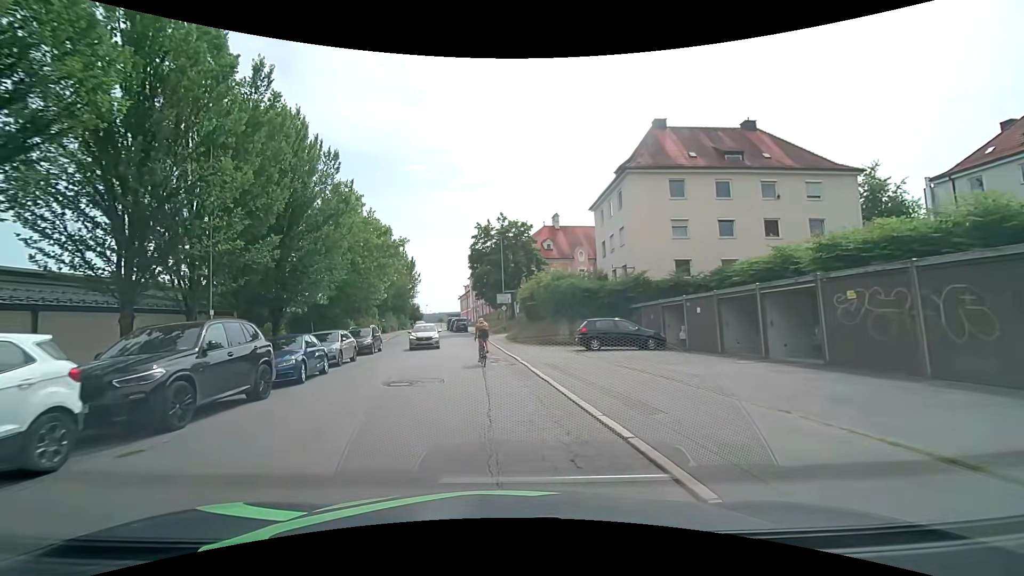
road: tertiary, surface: asphalt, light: Day
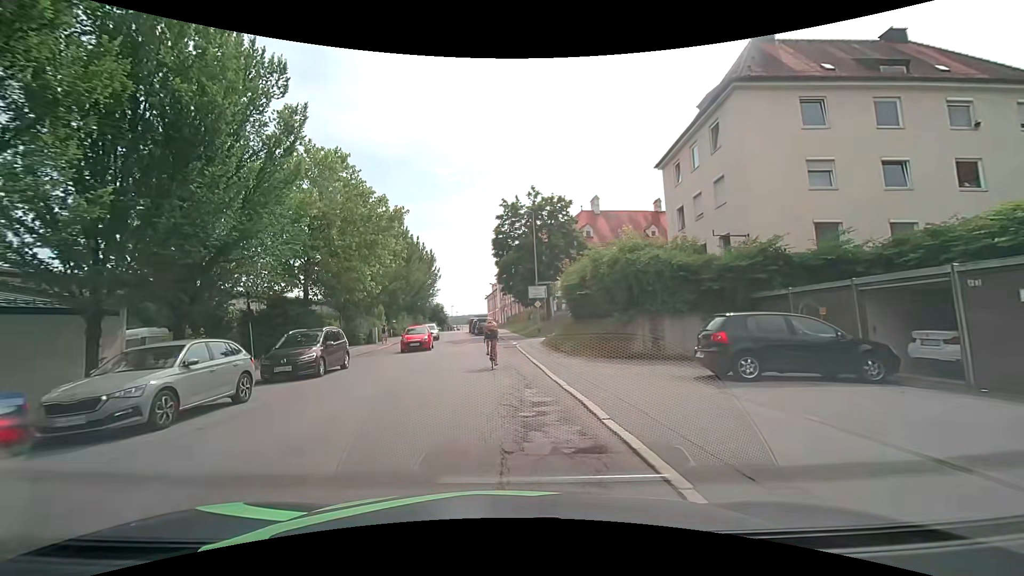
(-0.3, +12.0) m; -3°
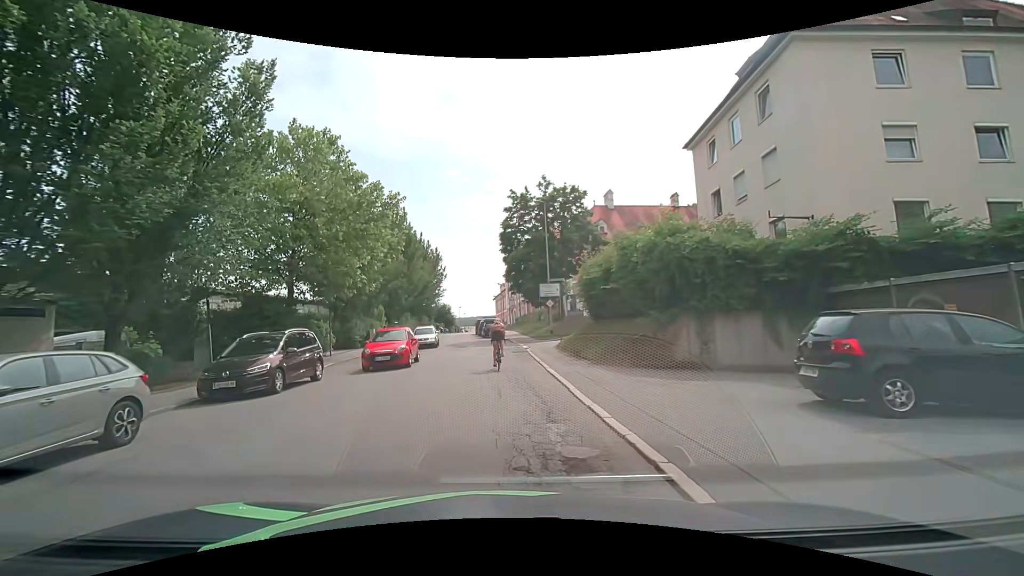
(0.0, +3.7) m; 0°
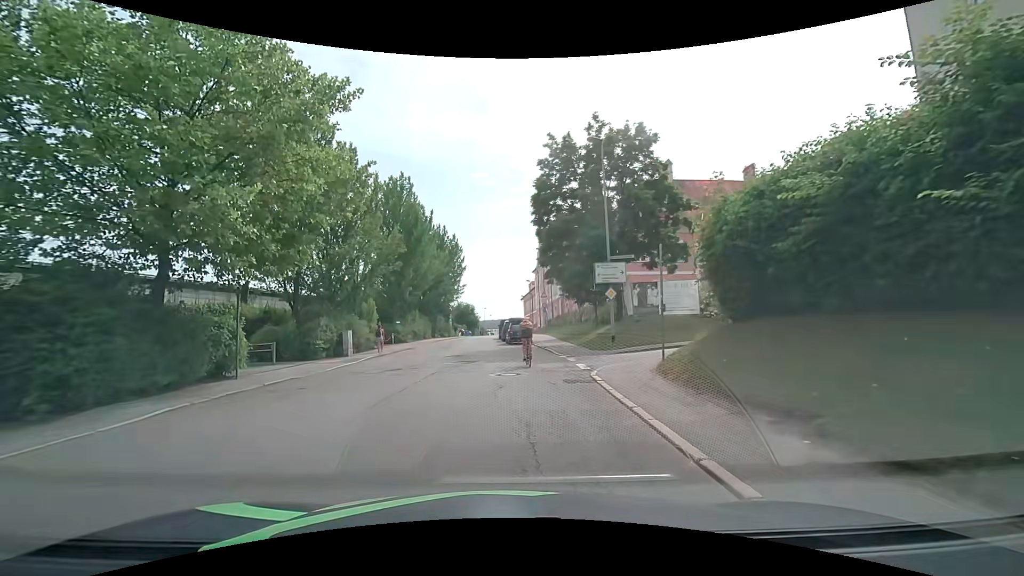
(-0.5, +13.2) m; -4°
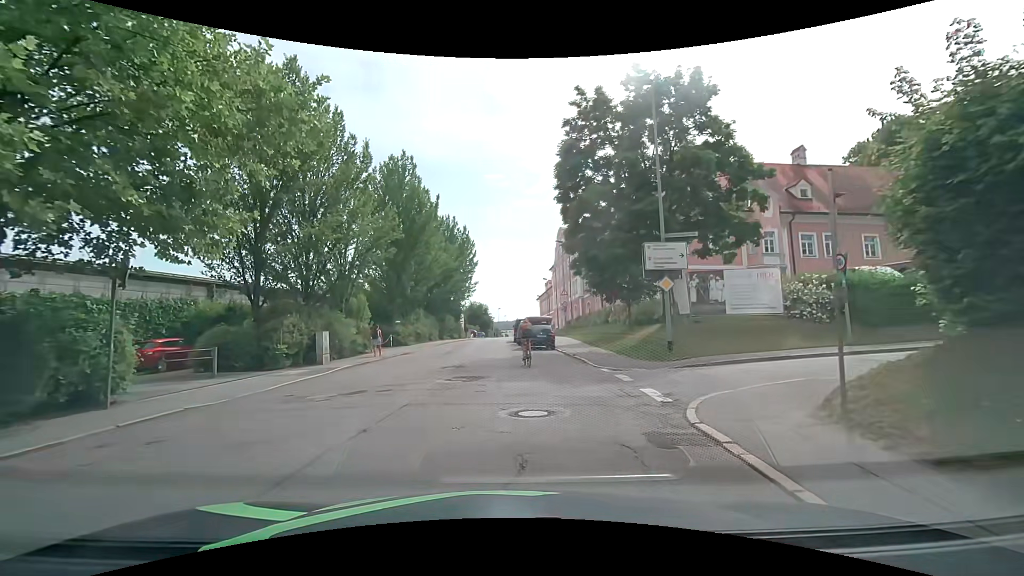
(-0.1, +6.2) m; -1°
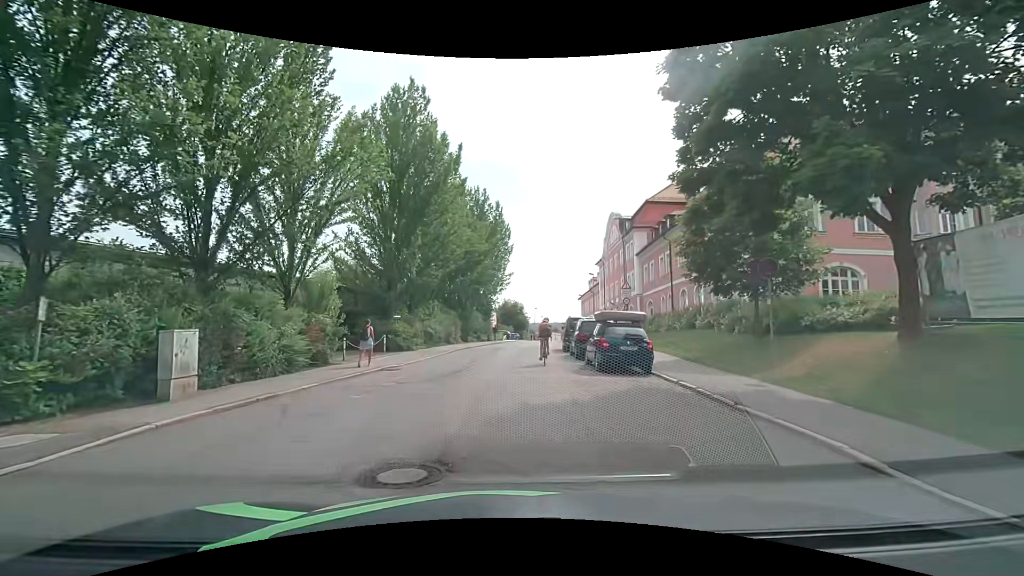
(-0.6, +12.4) m; -5°
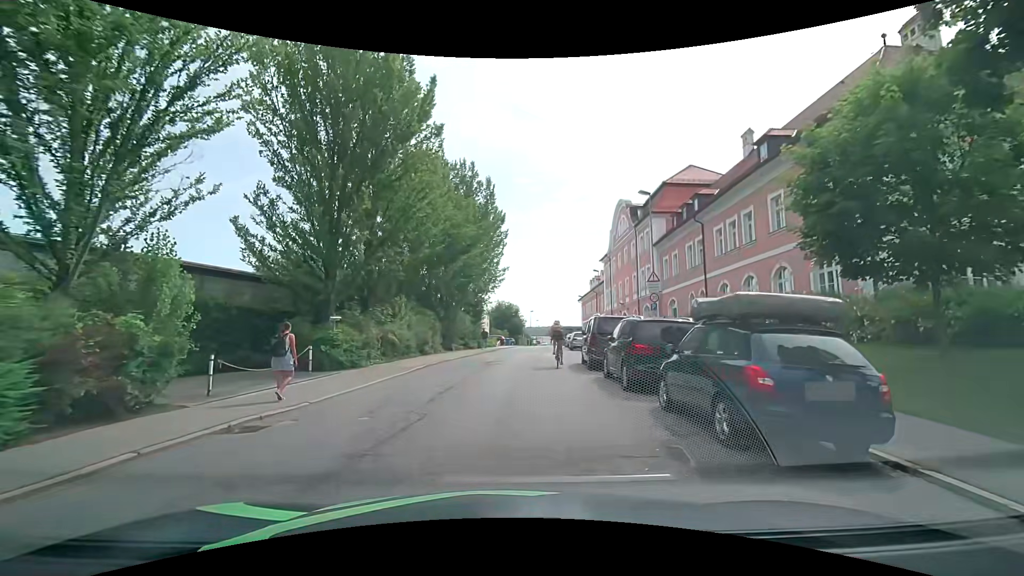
(0.0, +9.1) m; -1°
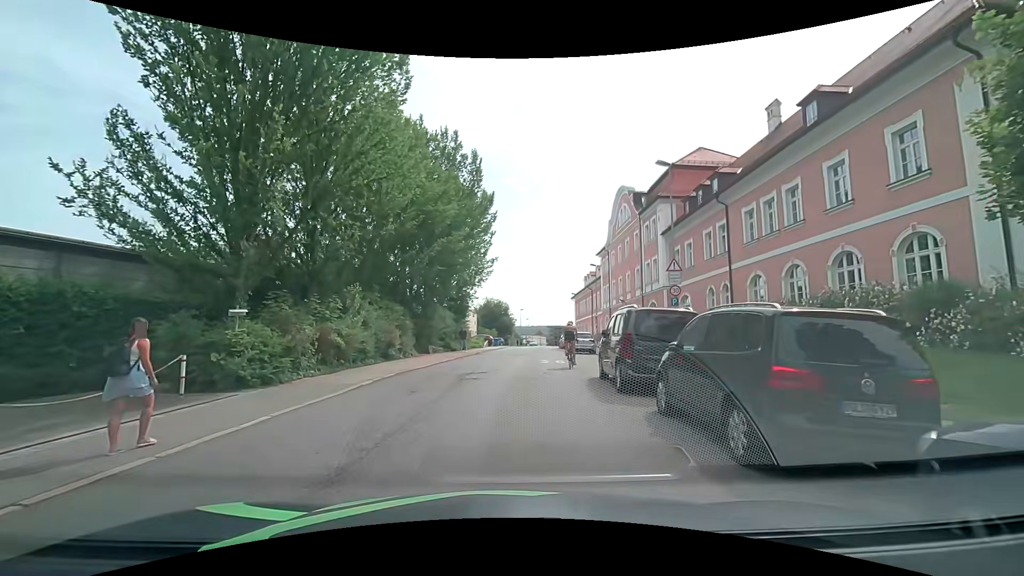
(+0.3, +5.9) m; +2°
(0, +10) (+1, +20) (+2, +30) (+3, +40) (+4, +50) (+5, +60) (+7, +70) (+8, +80) (+9, +89) (+10, +99) m
